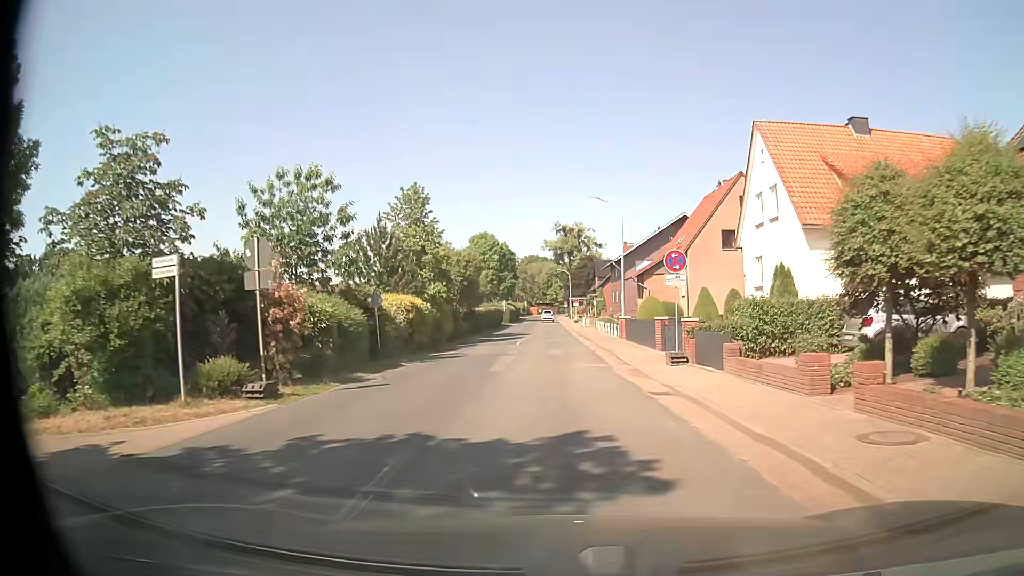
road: tertiary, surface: asphalt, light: Day
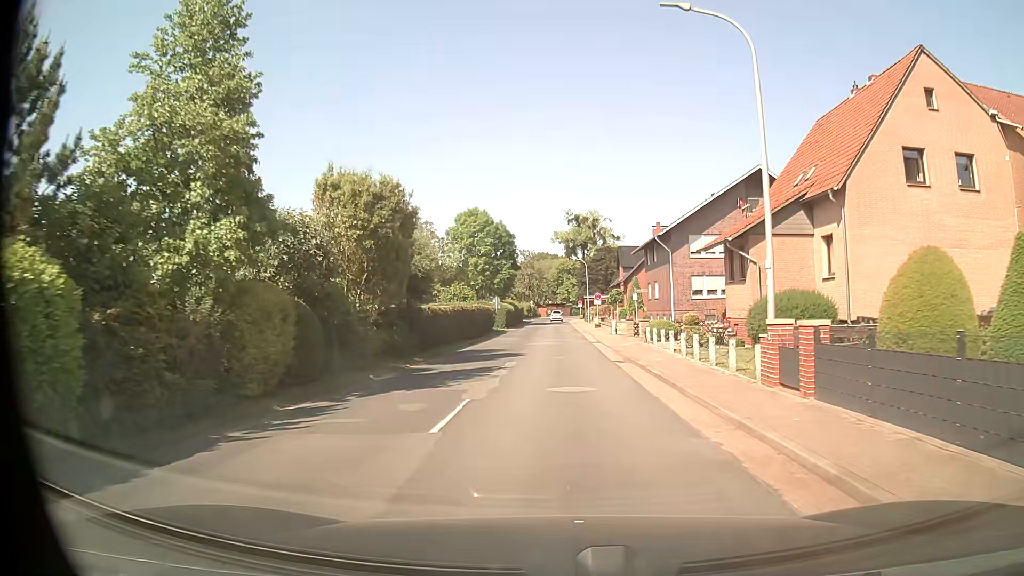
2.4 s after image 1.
(0.0, +23.4) m; 0°
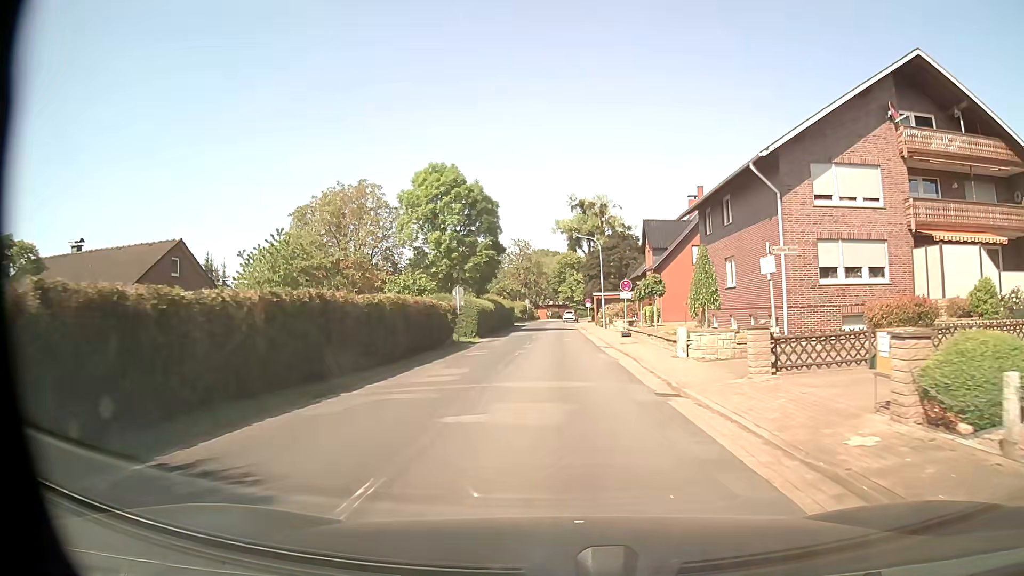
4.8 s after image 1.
(0.0, +23.2) m; 0°
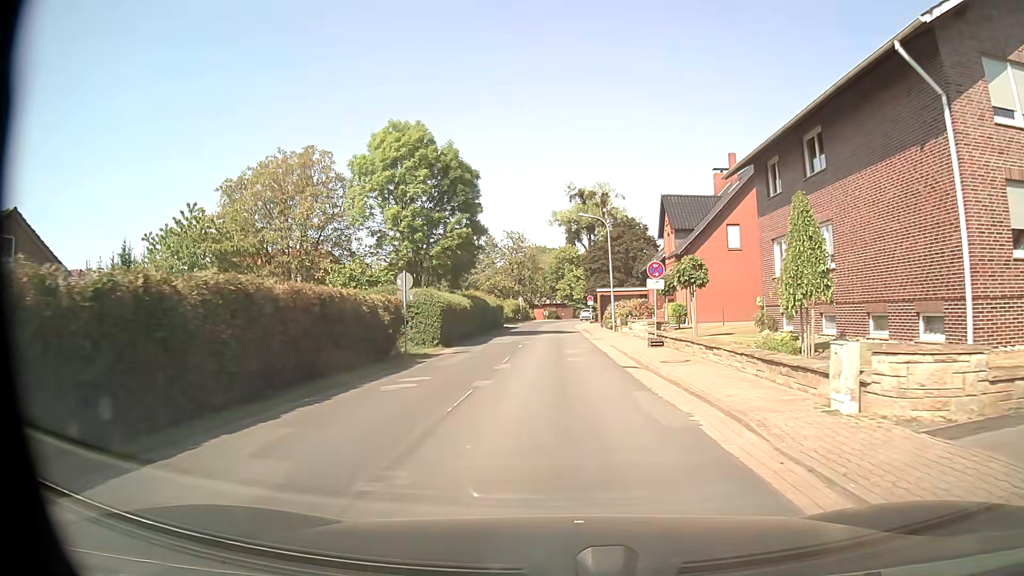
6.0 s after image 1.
(0.0, +11.7) m; 0°
(0, +10) (0, +20) (0, +30) (0, +40) (0, +50) (0, +60) (0, +70) (+1, +80) (+3, +90) (+6, +99) m
